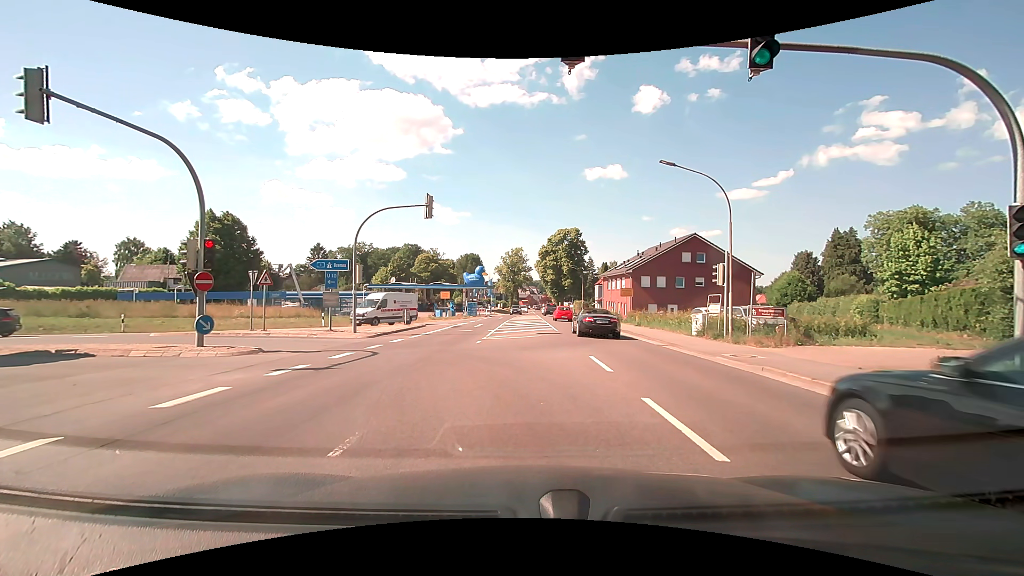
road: secondary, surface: asphalt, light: Day
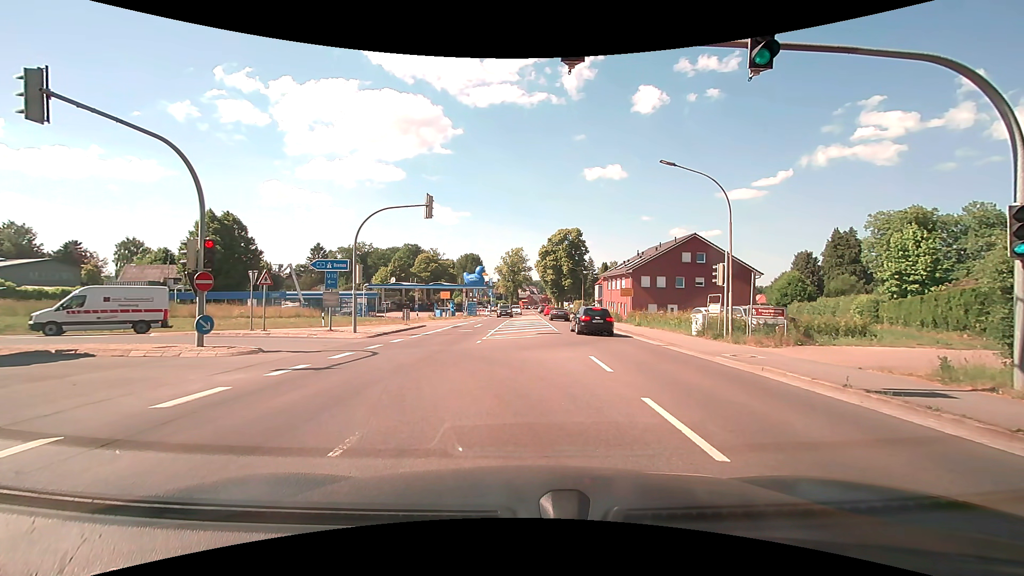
(0.0, 0.0) m; 0°
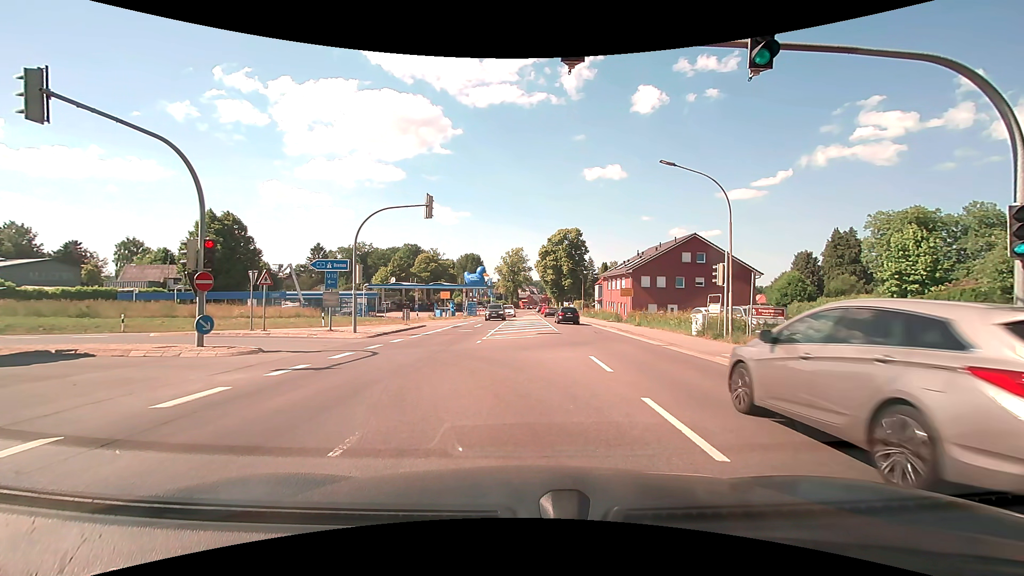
(0.0, 0.0) m; 0°
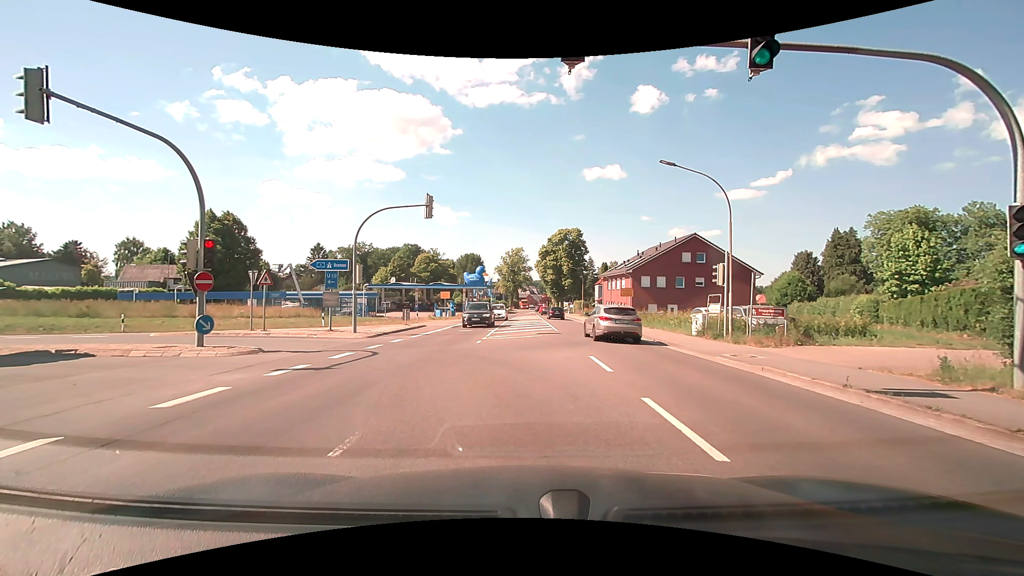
(0.0, 0.0) m; 0°
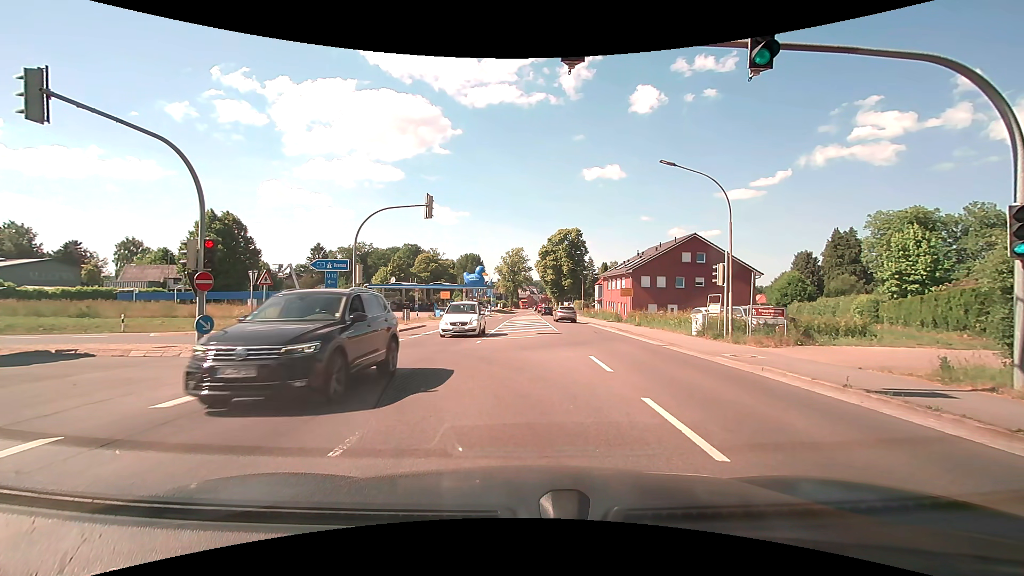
(0.0, 0.0) m; 0°
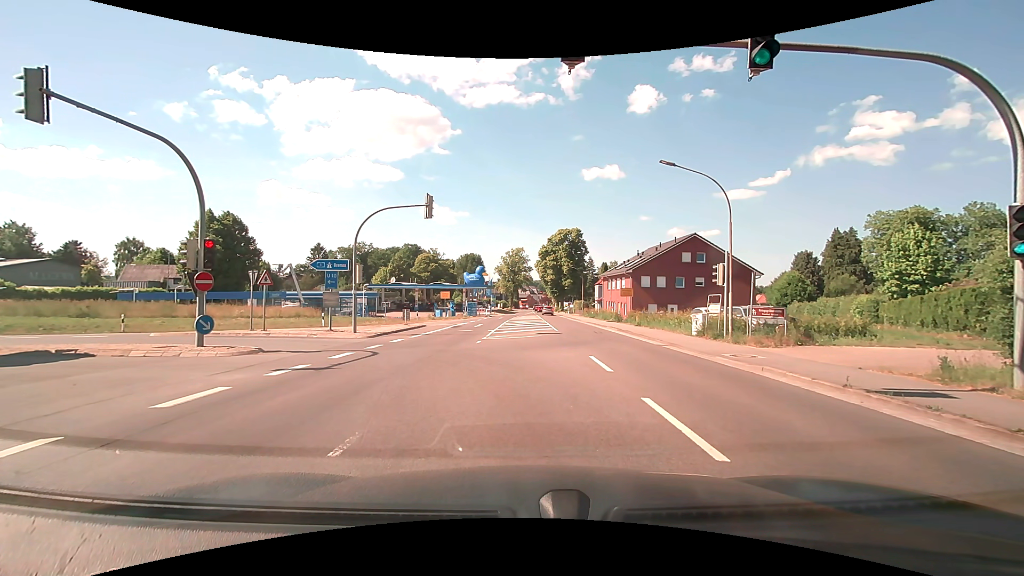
(0.0, 0.0) m; 0°
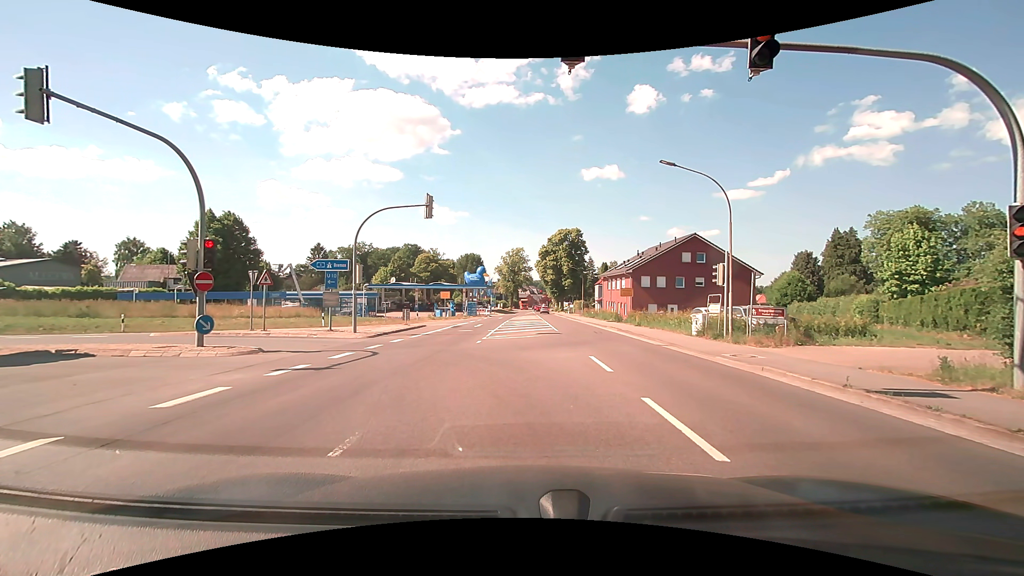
(0.0, 0.0) m; 0°
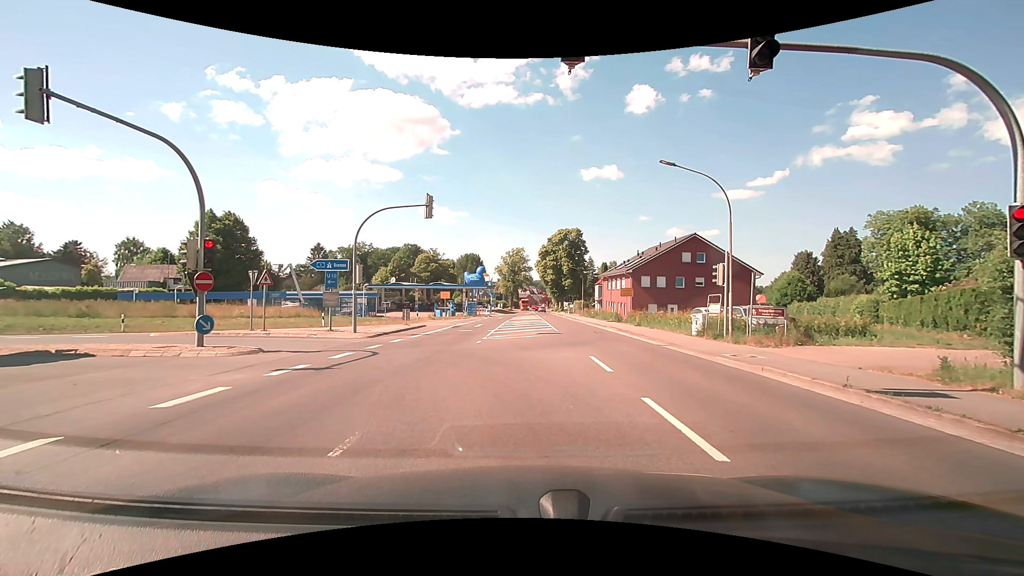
(0.0, 0.0) m; 0°
(-1, +10) (-5, +19) (-14, +22) (-24, +22) (-34, +21) (-44, +21) (-54, +20) (-64, +20) (-74, +20) (-84, +20) m
